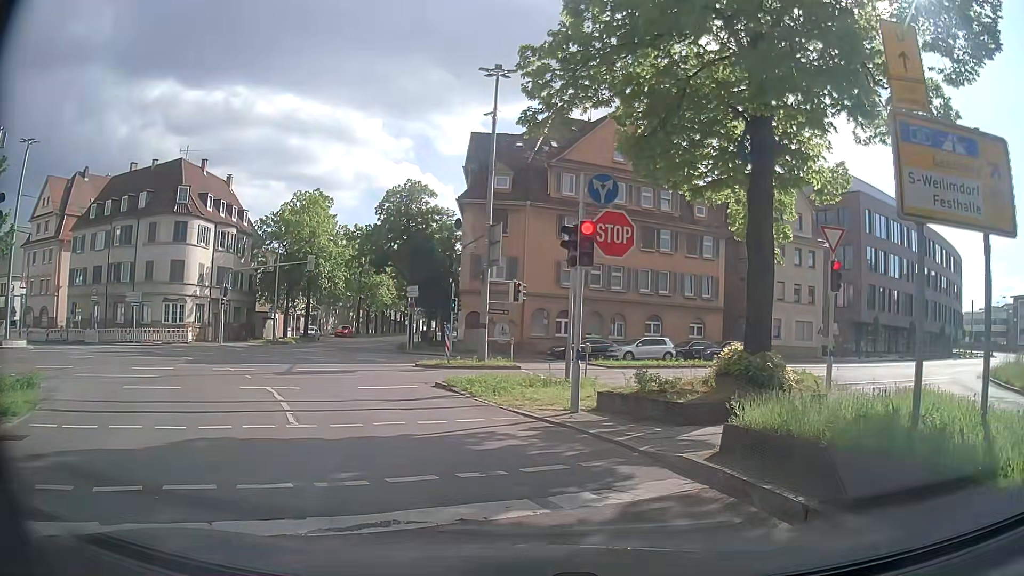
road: secondary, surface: asphalt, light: Day
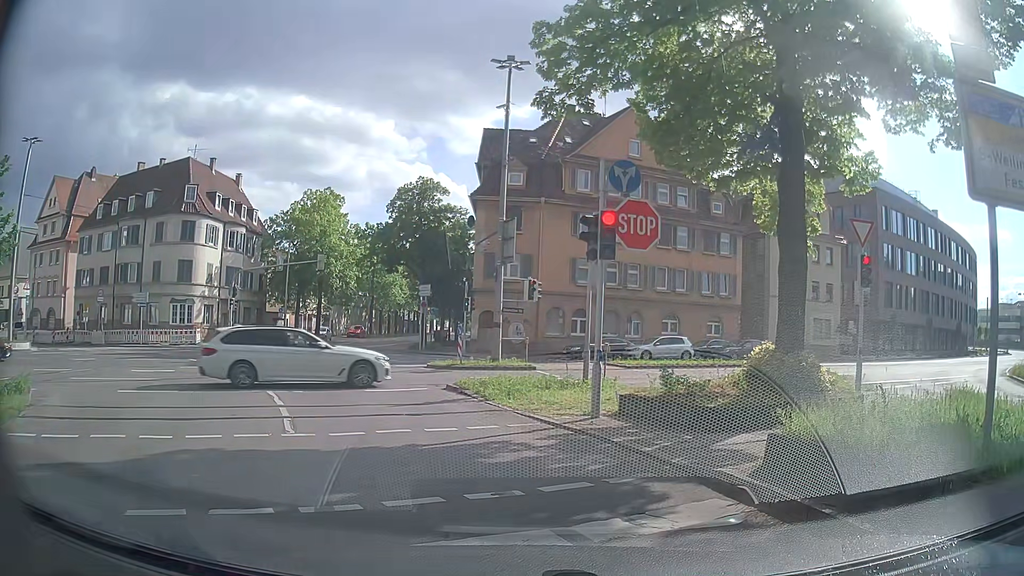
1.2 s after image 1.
(0.0, +0.8) m; 0°
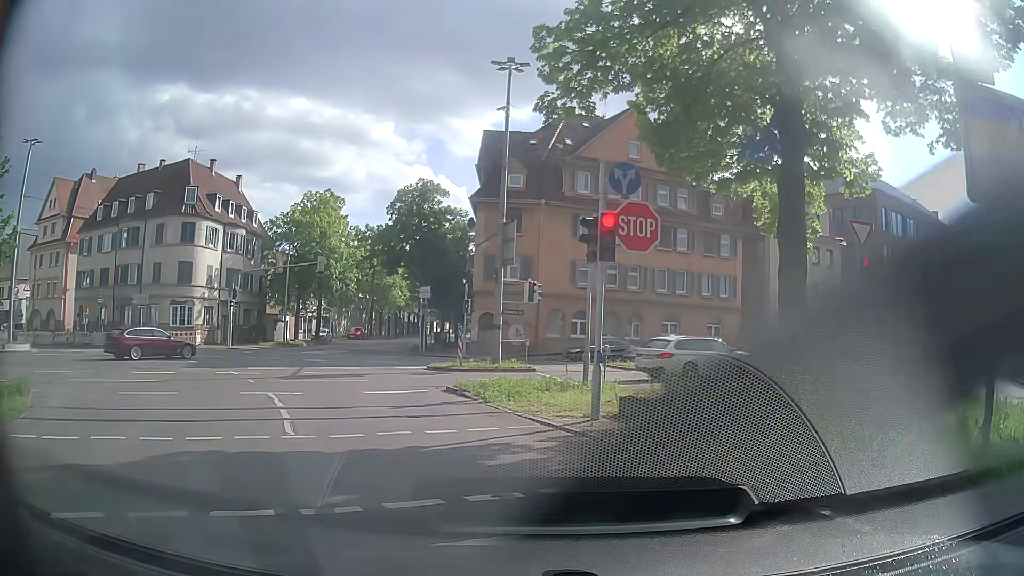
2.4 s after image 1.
(0.0, +0.1) m; 0°
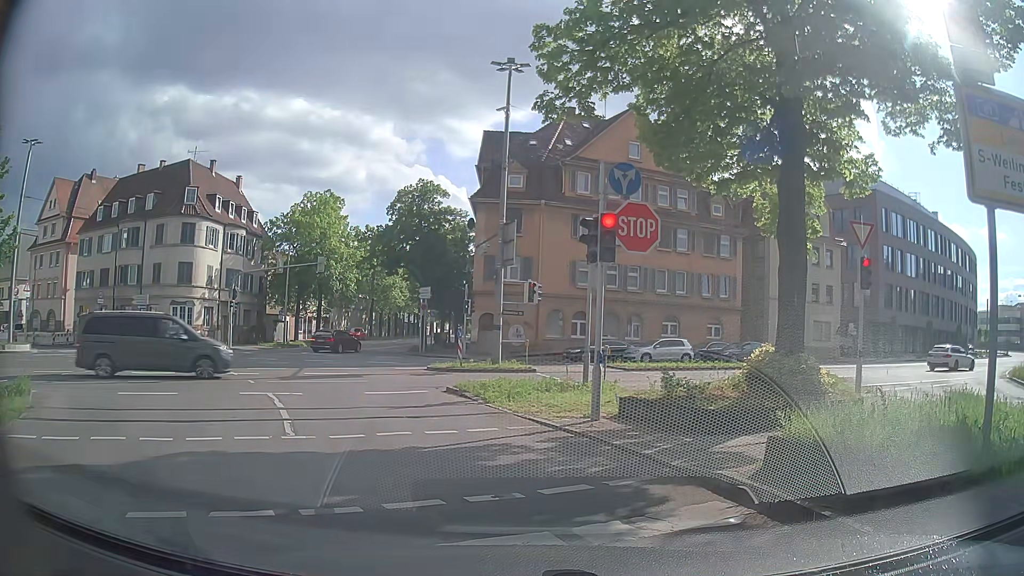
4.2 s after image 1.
(0.0, 0.0) m; 0°
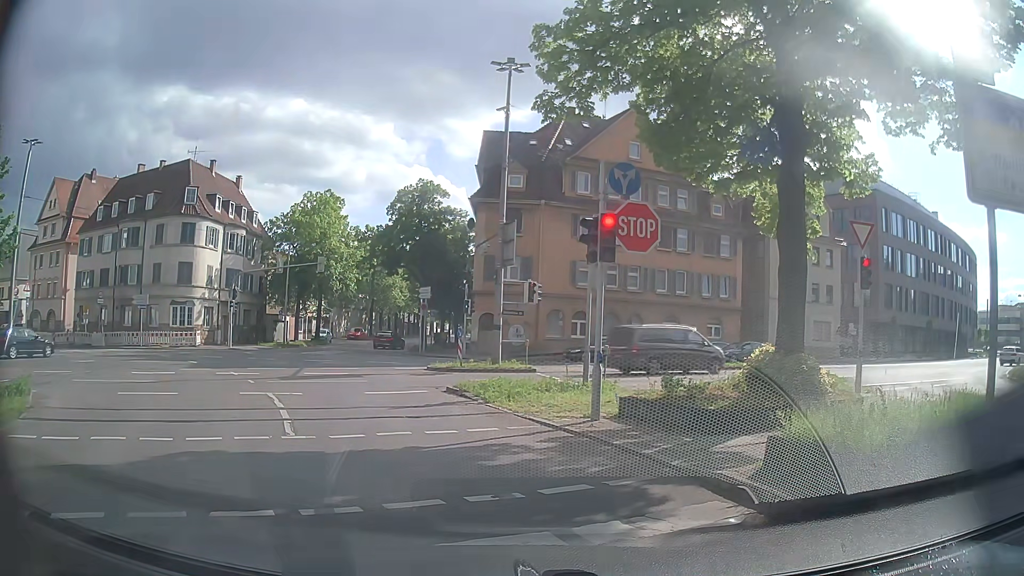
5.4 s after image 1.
(0.0, 0.0) m; 0°
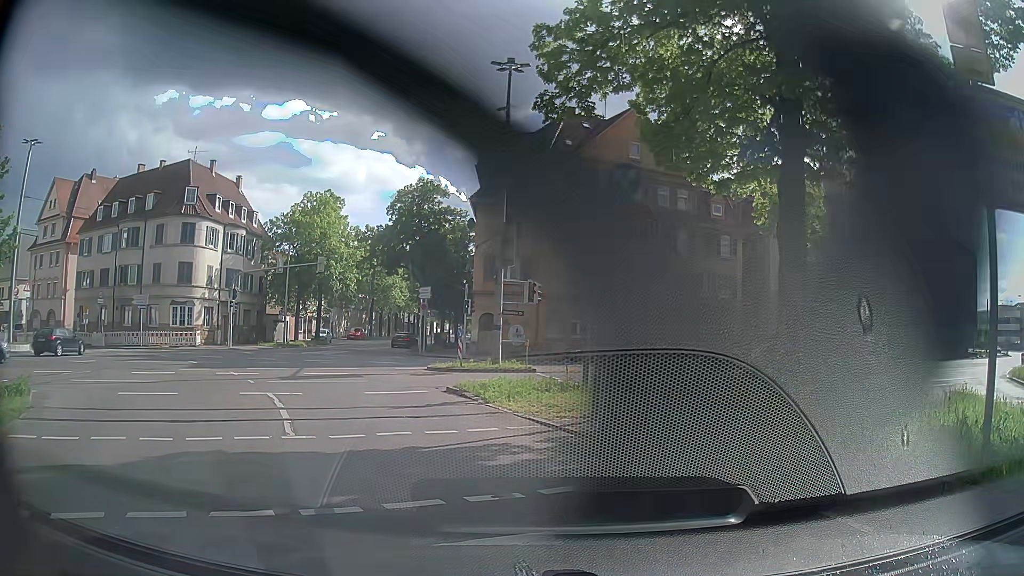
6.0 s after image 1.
(0.0, 0.0) m; 0°
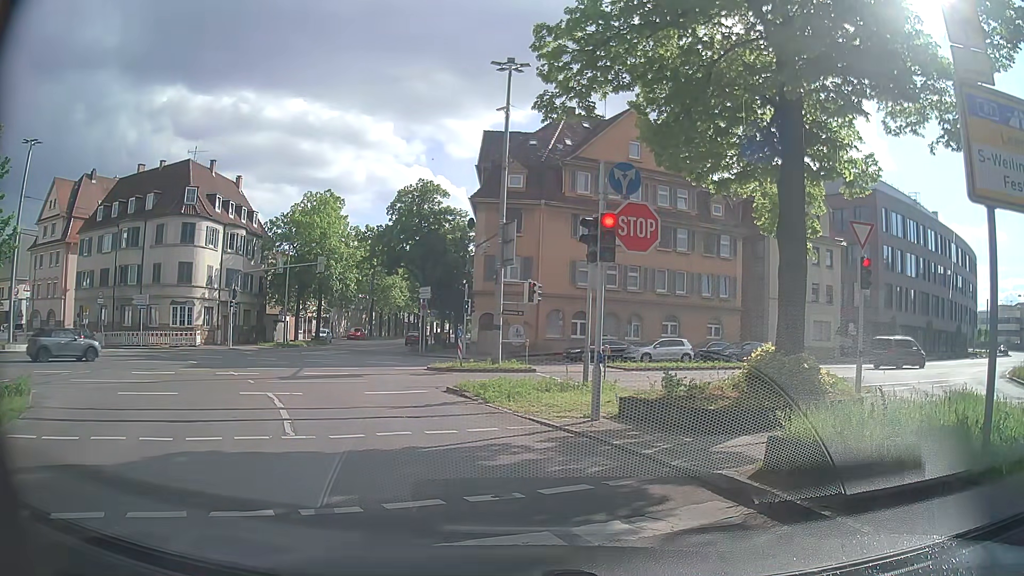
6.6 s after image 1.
(0.0, 0.0) m; 0°
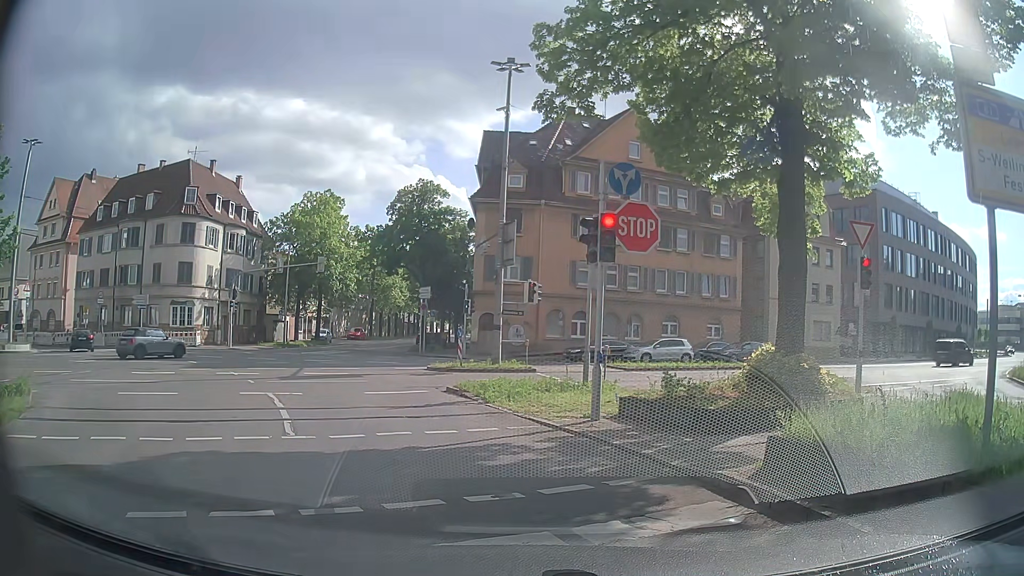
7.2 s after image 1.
(0.0, 0.0) m; 0°
